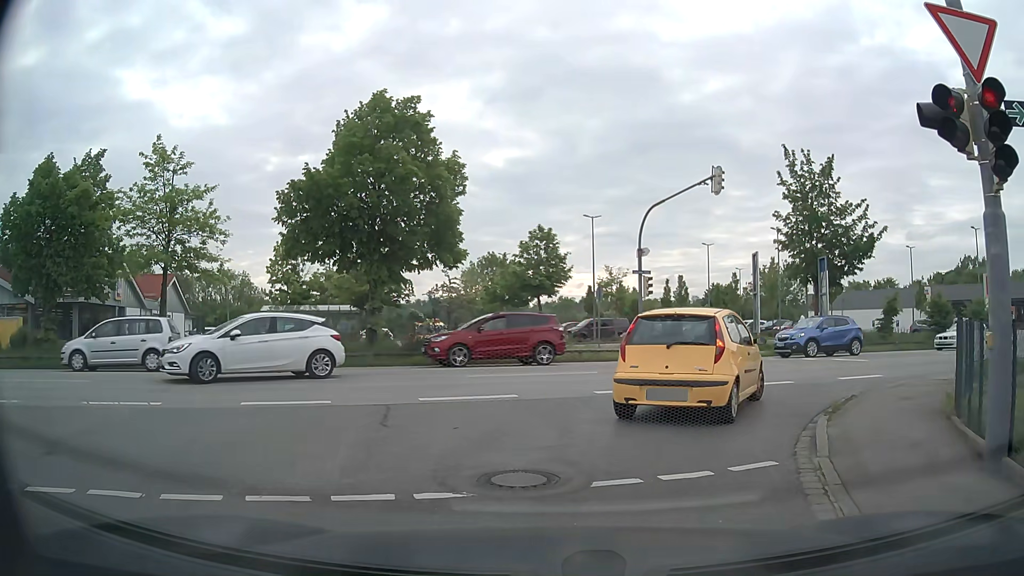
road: residential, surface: asphalt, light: Day
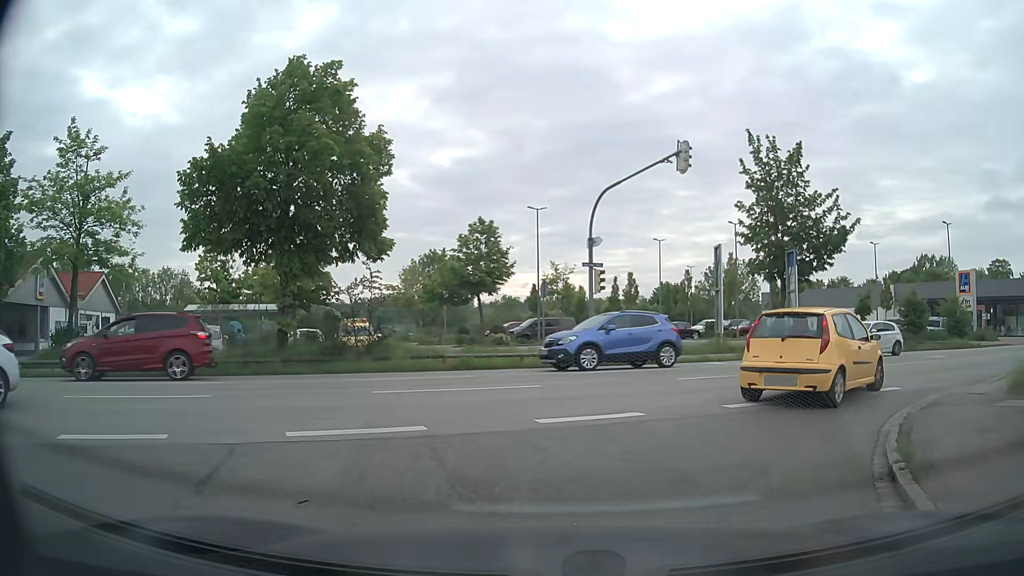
(+0.1, +3.5) m; +4°
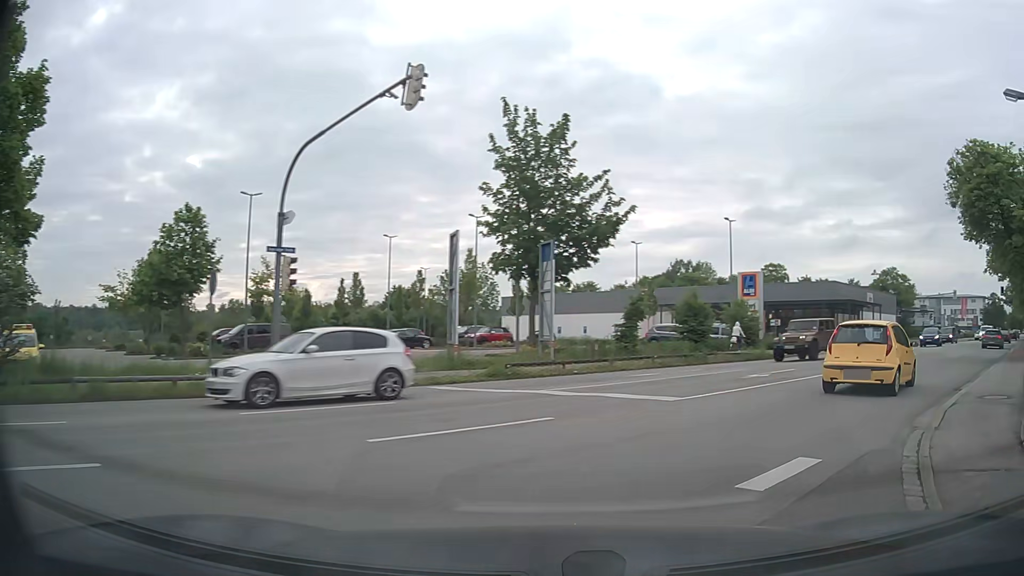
(+1.2, +7.1) m; +23°
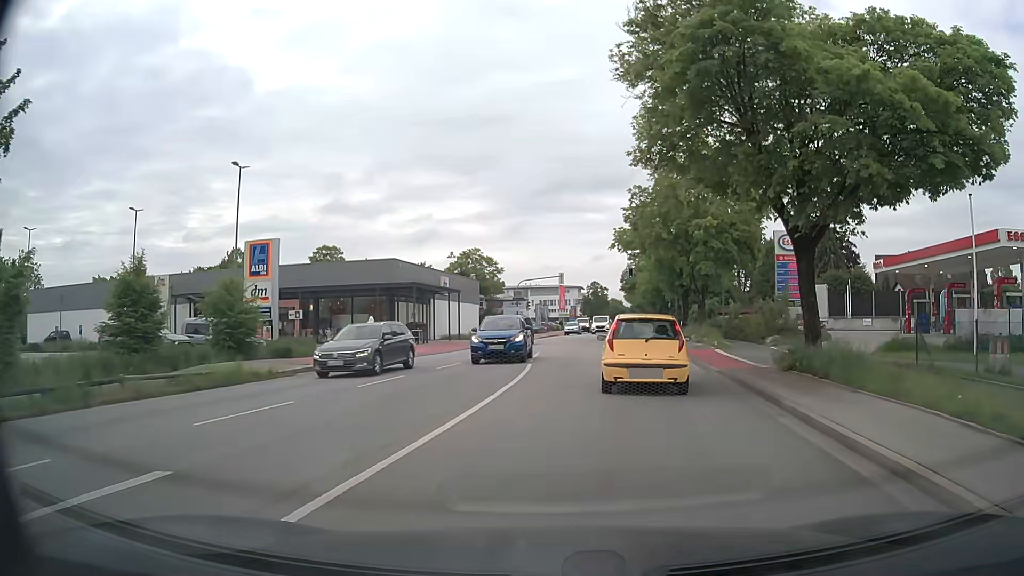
(+6.8, +15.3) m; +36°
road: secondary
